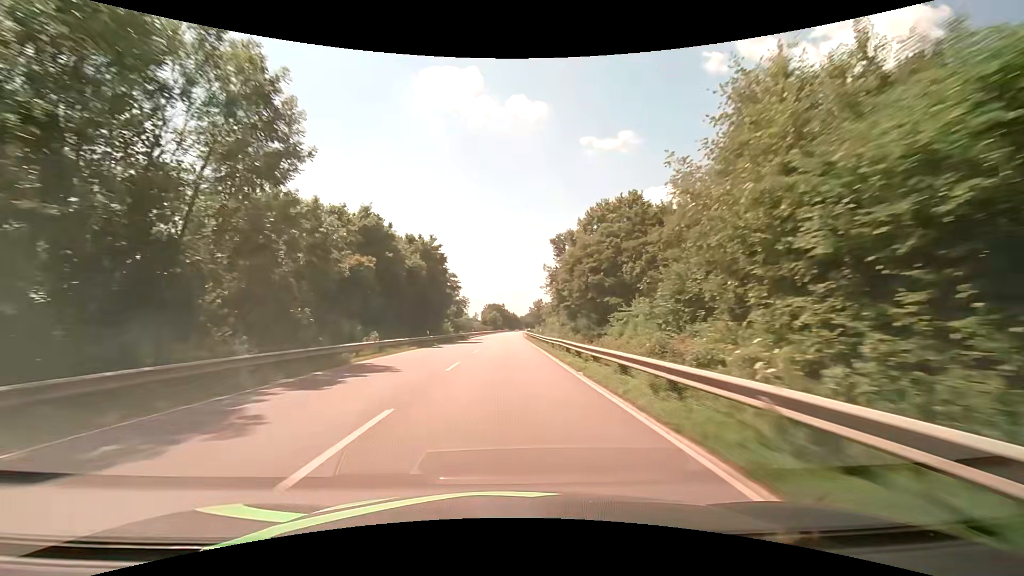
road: primary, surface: asphalt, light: Day
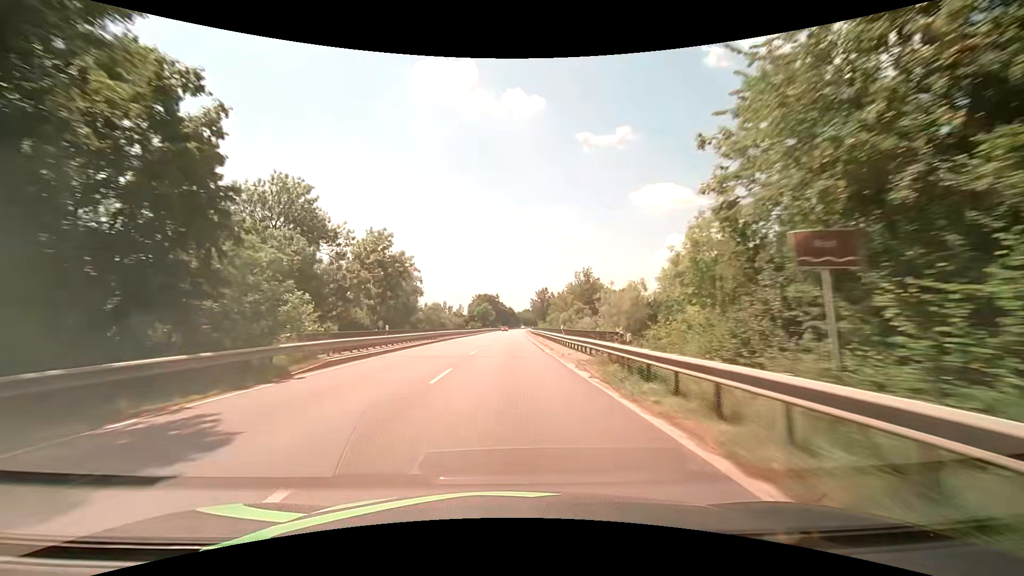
(+0.2, +63.2) m; +1°
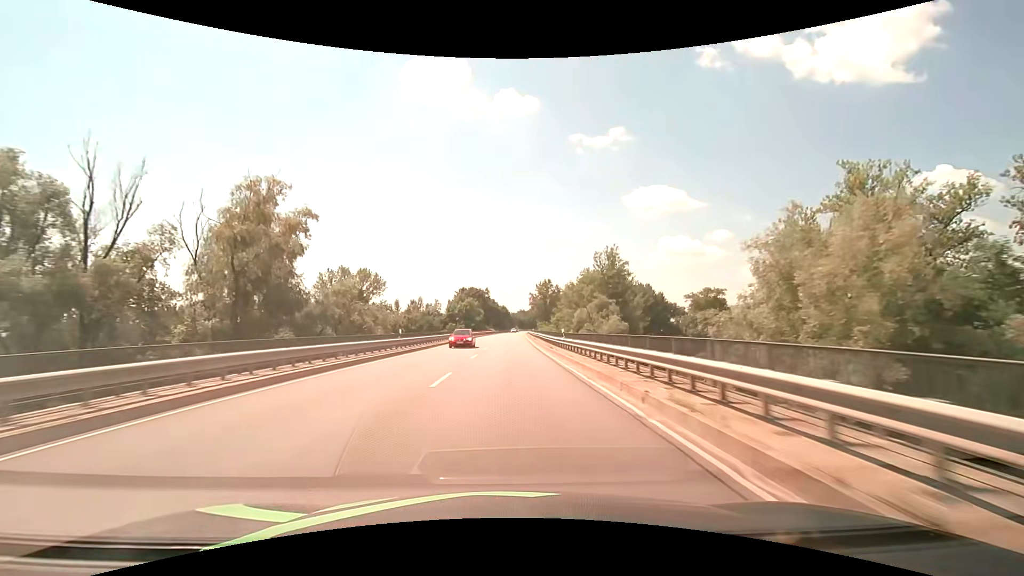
(0.0, +47.4) m; 0°
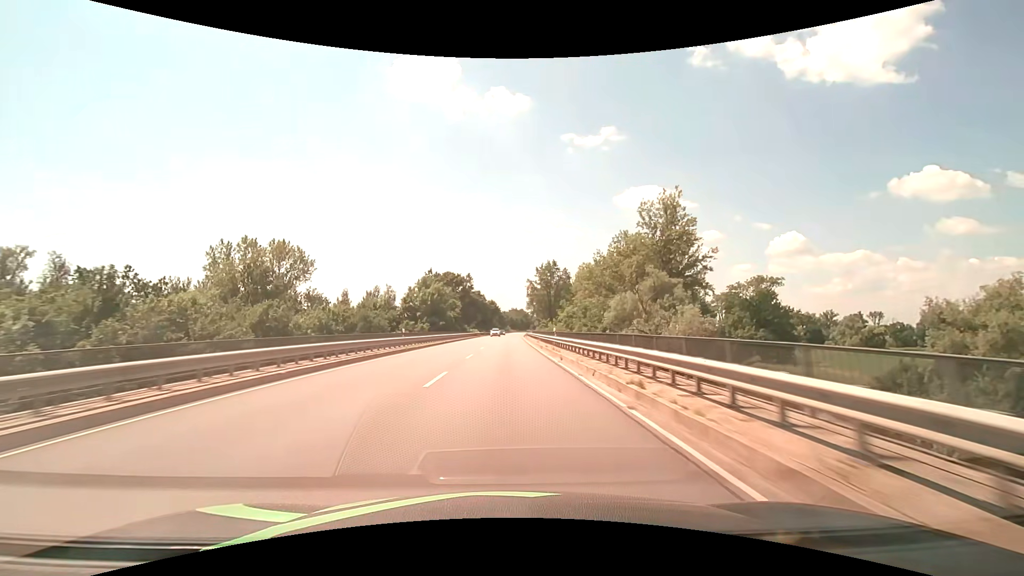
(+0.5, +47.4) m; +1°
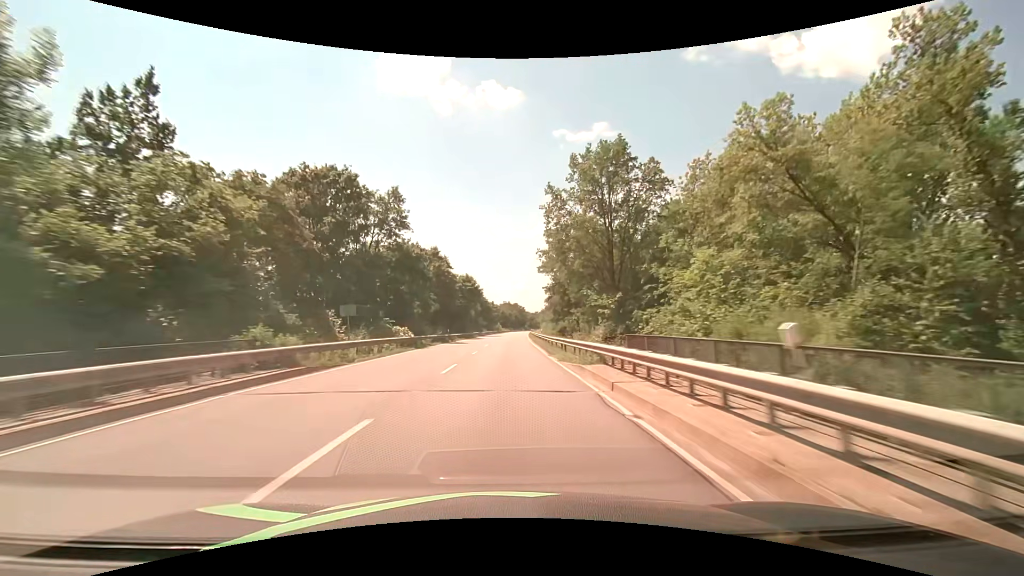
(+0.8, +79.0) m; +1°
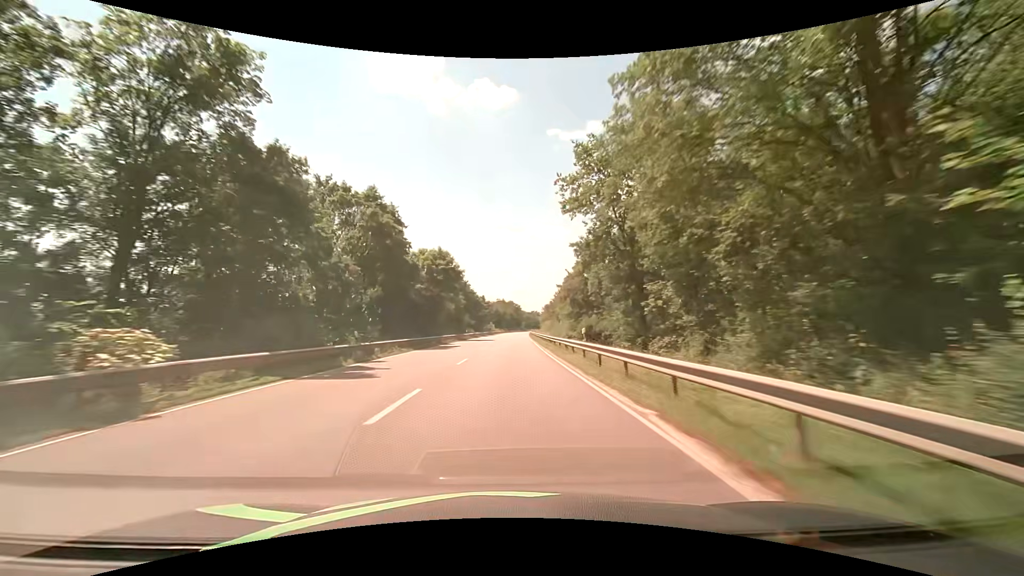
(+0.2, +31.6) m; +1°
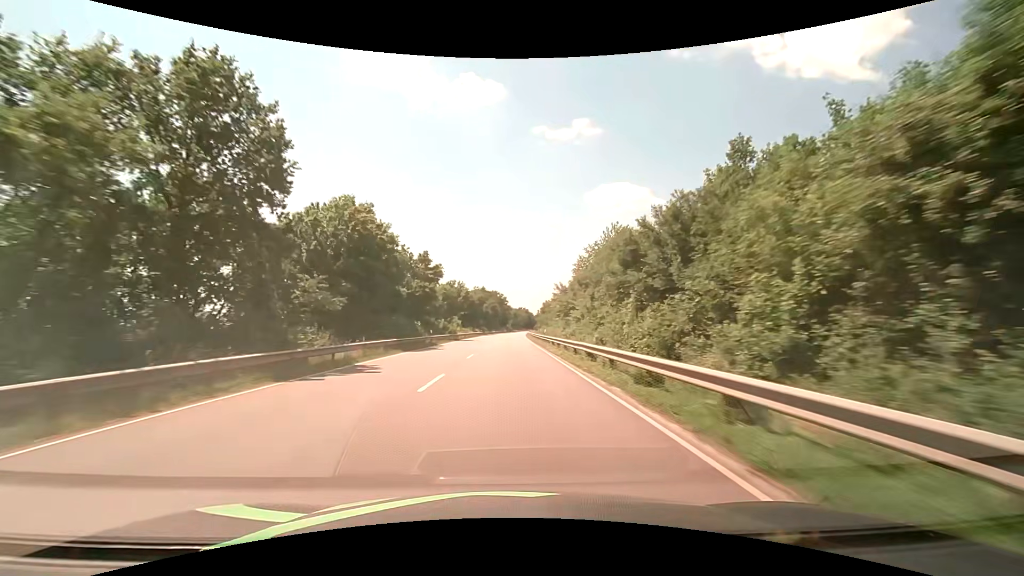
(+1.4, +79.0) m; +2°
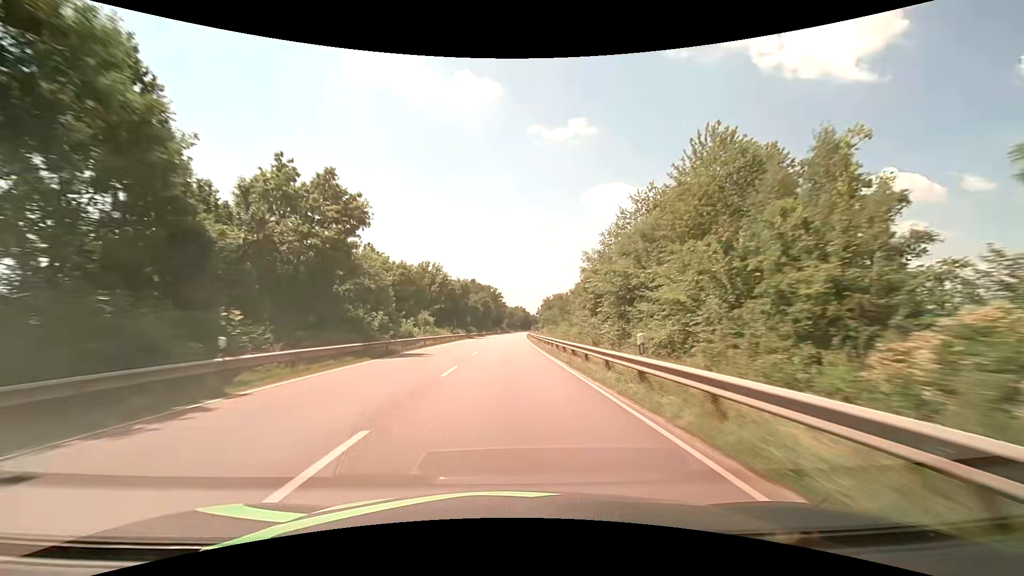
(+0.1, +31.6) m; +1°
(0, +10) (0, +20) (0, +30) (0, +40) (0, +50) (+1, +60) (+1, +70) (+1, +80) (+1, +90) (+2, +100) m
